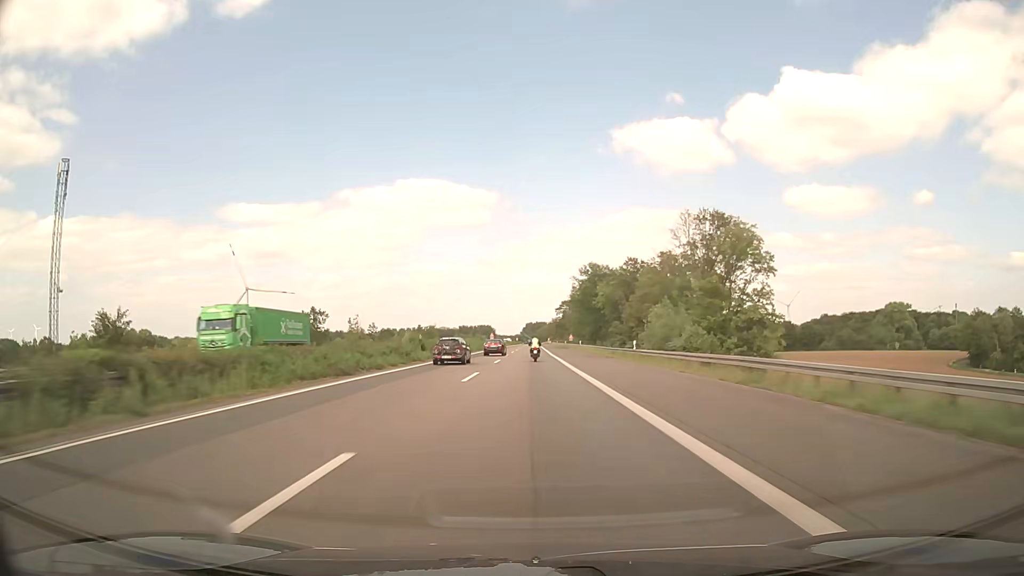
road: motorway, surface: asphalt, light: Day
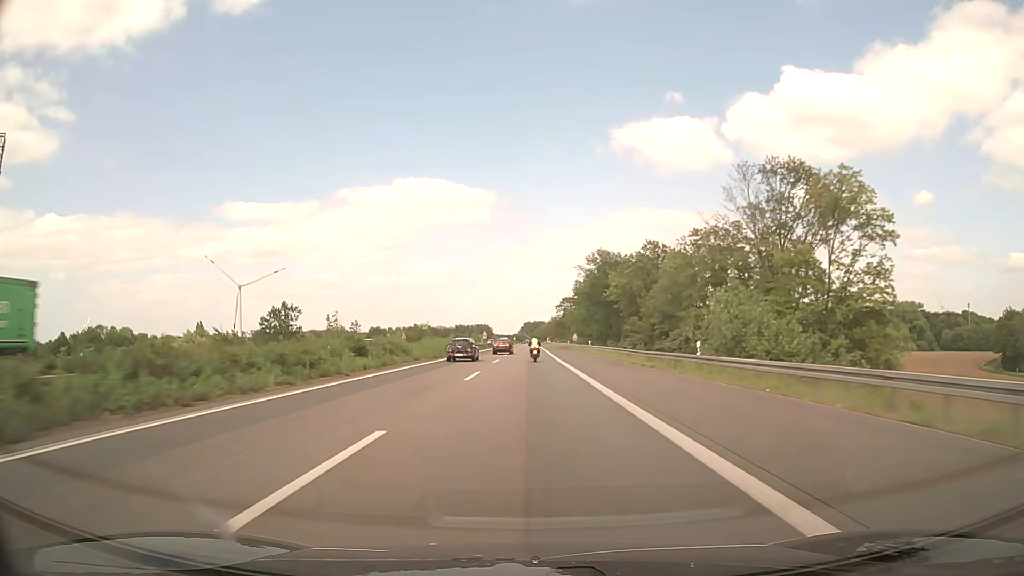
(0.0, +18.0) m; 0°
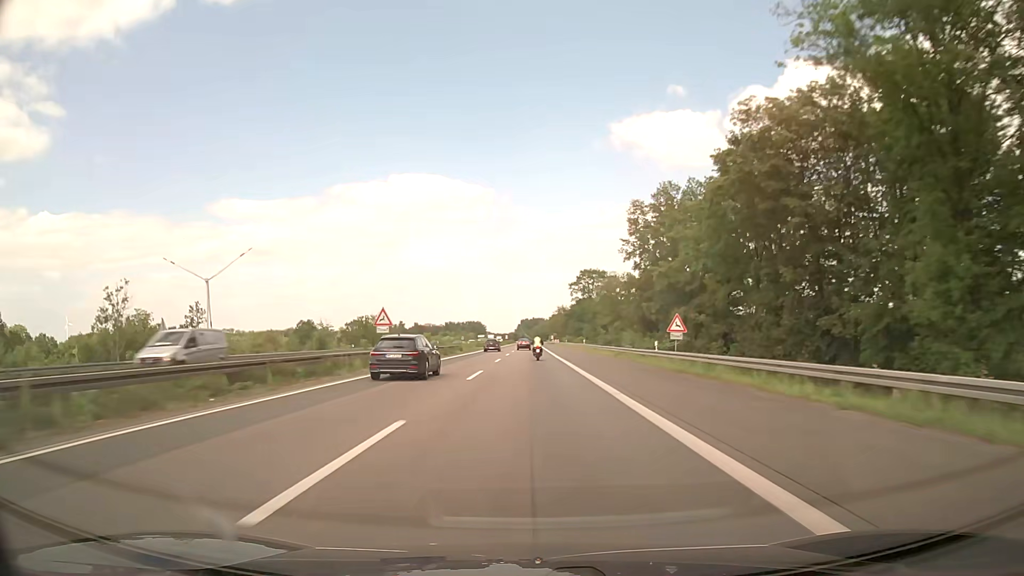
(+0.1, +89.6) m; 0°
(0, +10) (0, +20) (0, +30) (0, +40) (0, +50) (0, +60) (0, +70) (0, +80) (0, +90) (0, +100) m
